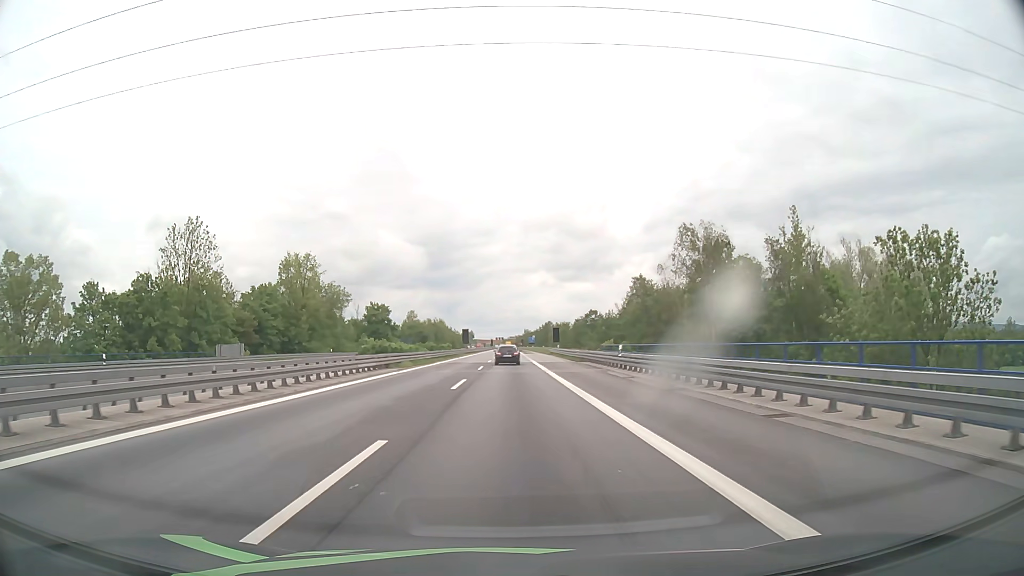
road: motorway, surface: asphalt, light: Day
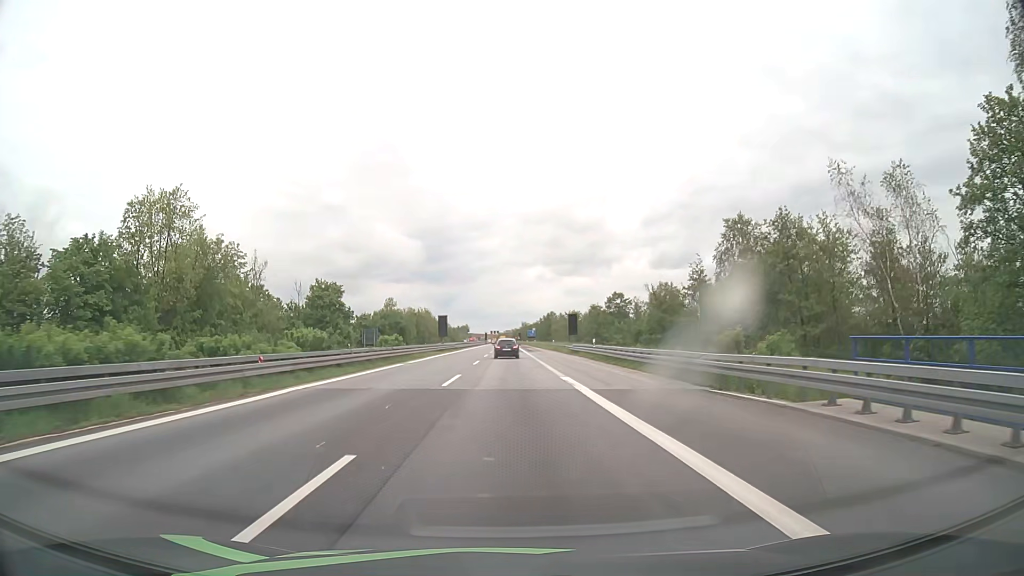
(0.0, +37.8) m; 0°
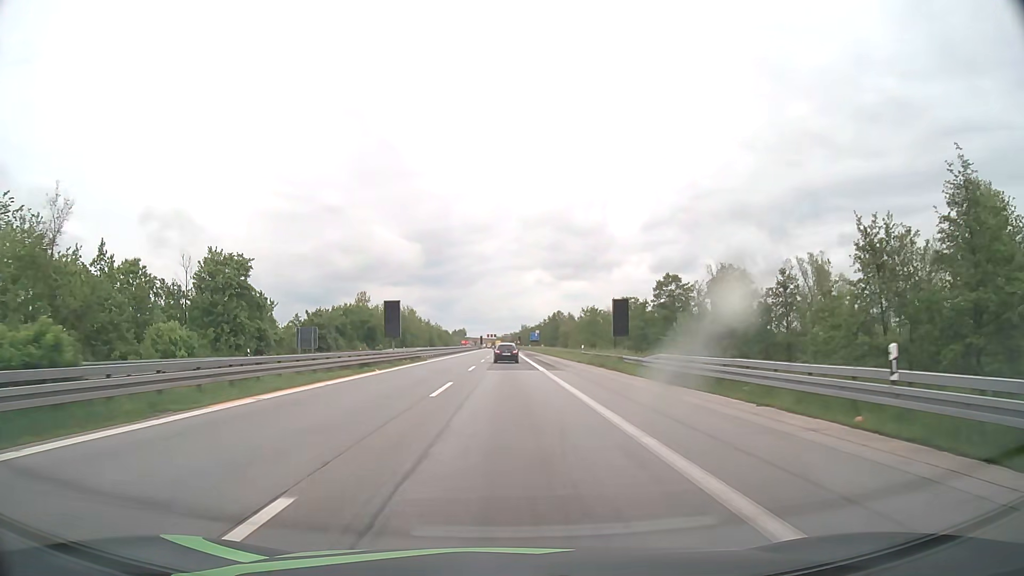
(0.0, +37.8) m; 0°
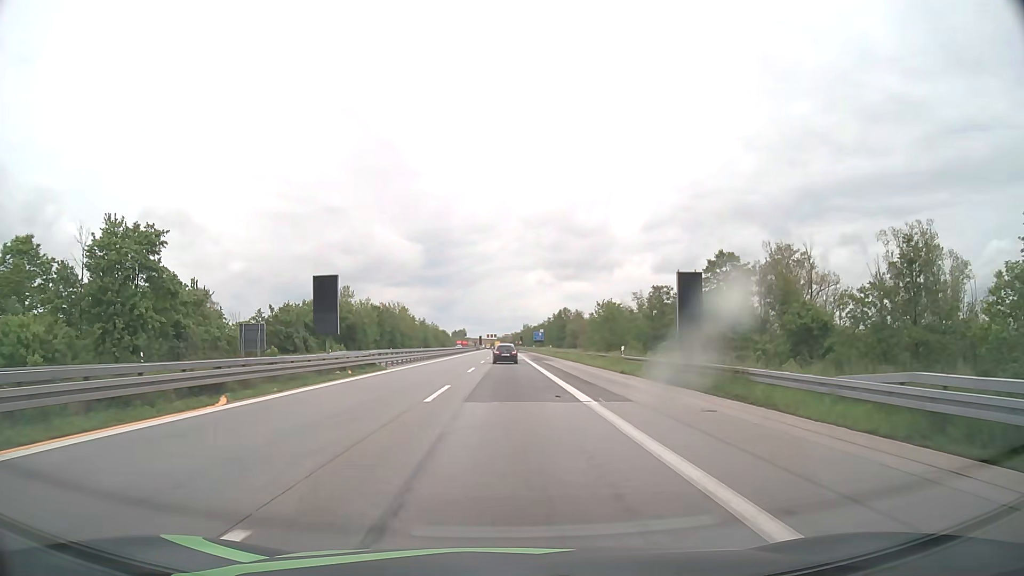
(0.0, +18.9) m; 0°
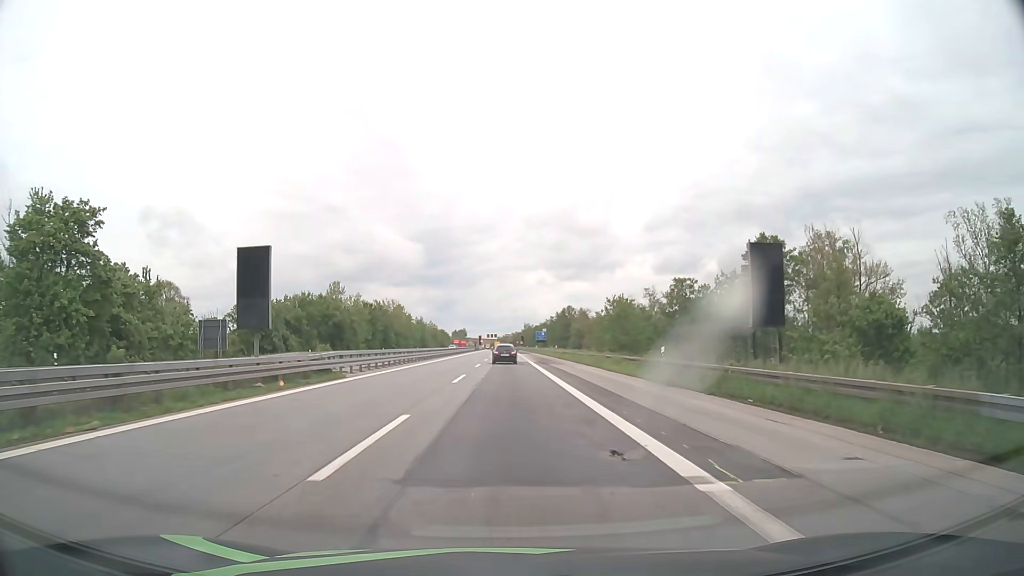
(0.0, +9.4) m; 0°
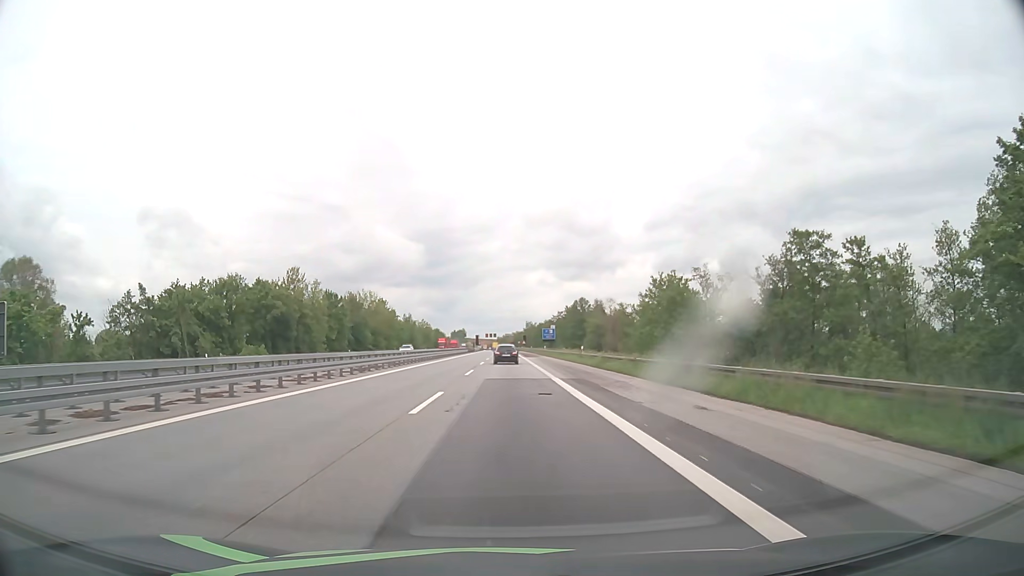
(0.0, +28.3) m; 0°
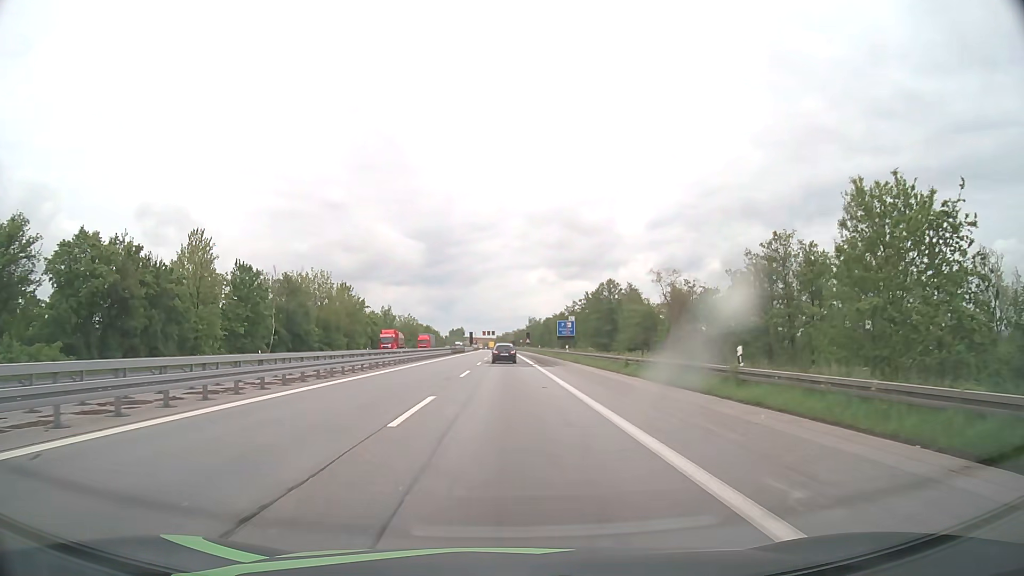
(0.0, +37.8) m; 0°
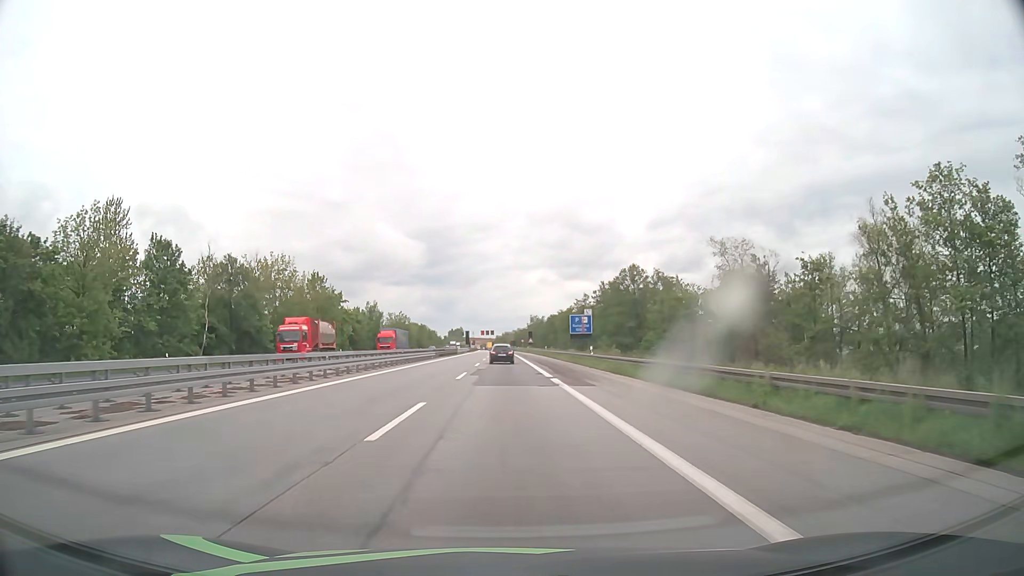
(0.0, +18.9) m; 0°
